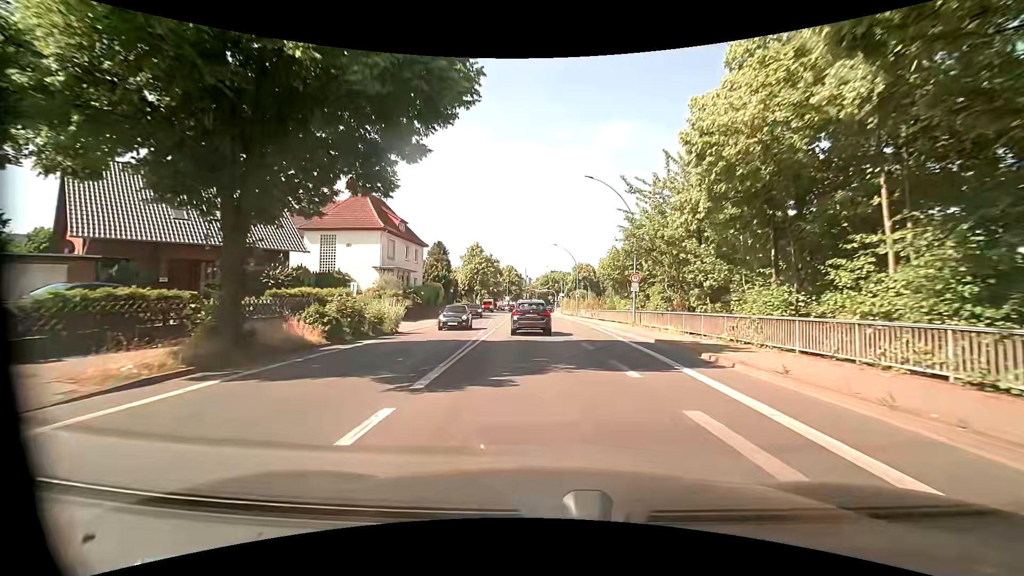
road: primary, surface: asphalt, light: Day
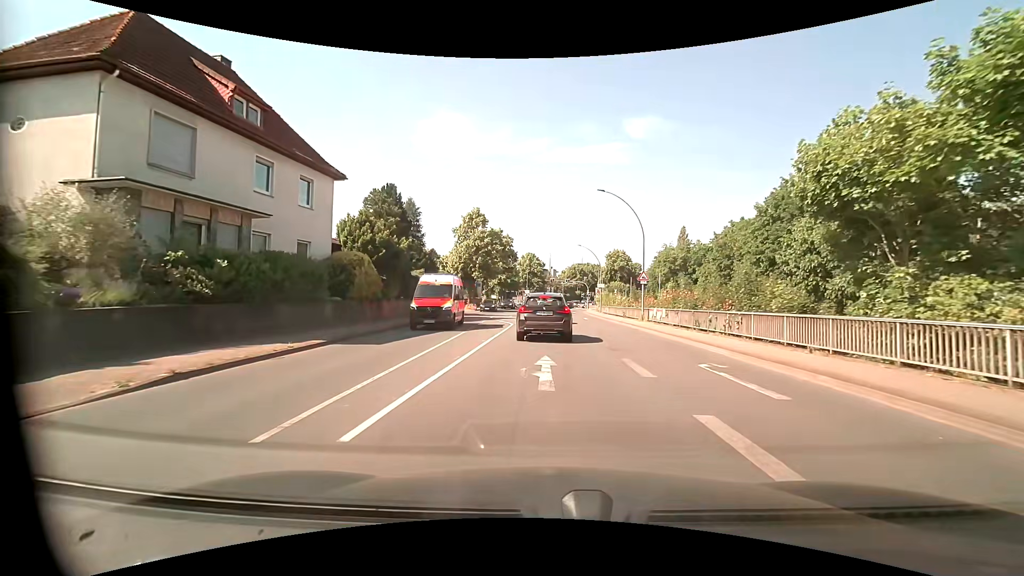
(-1.2, +29.7) m; -3°
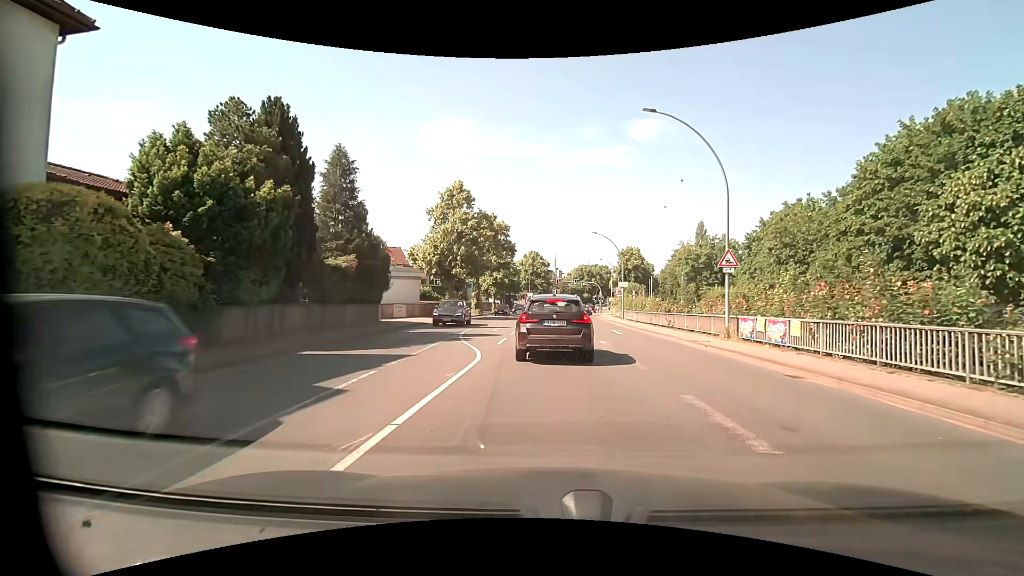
(-0.2, +15.6) m; -2°
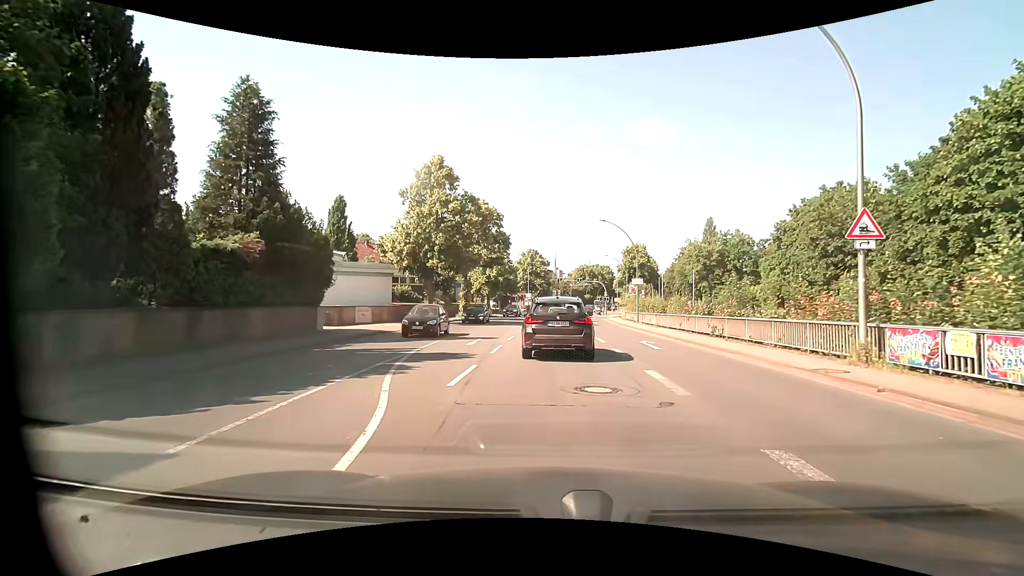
(+0.1, +8.8) m; +2°
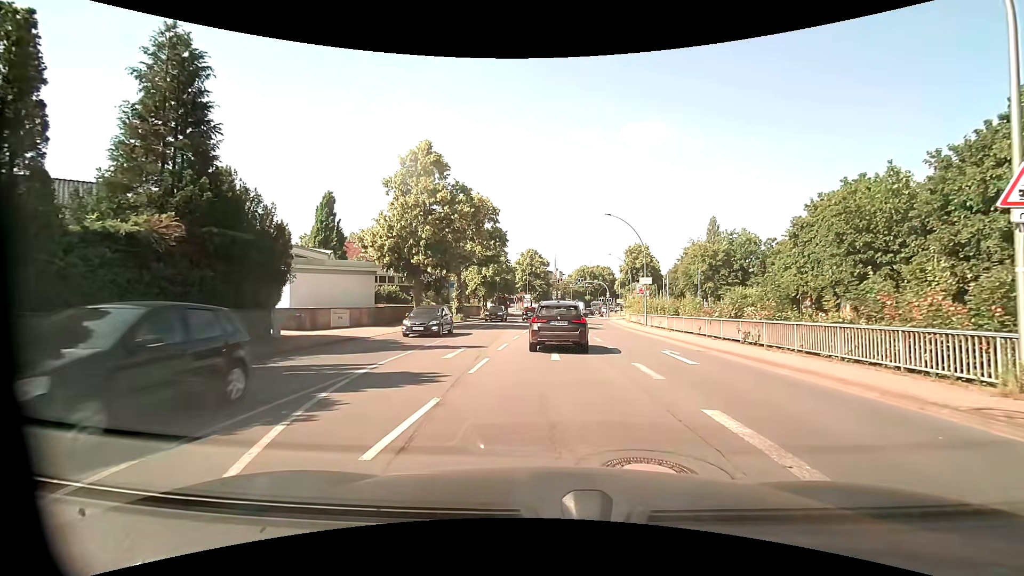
(-0.1, +4.1) m; 0°
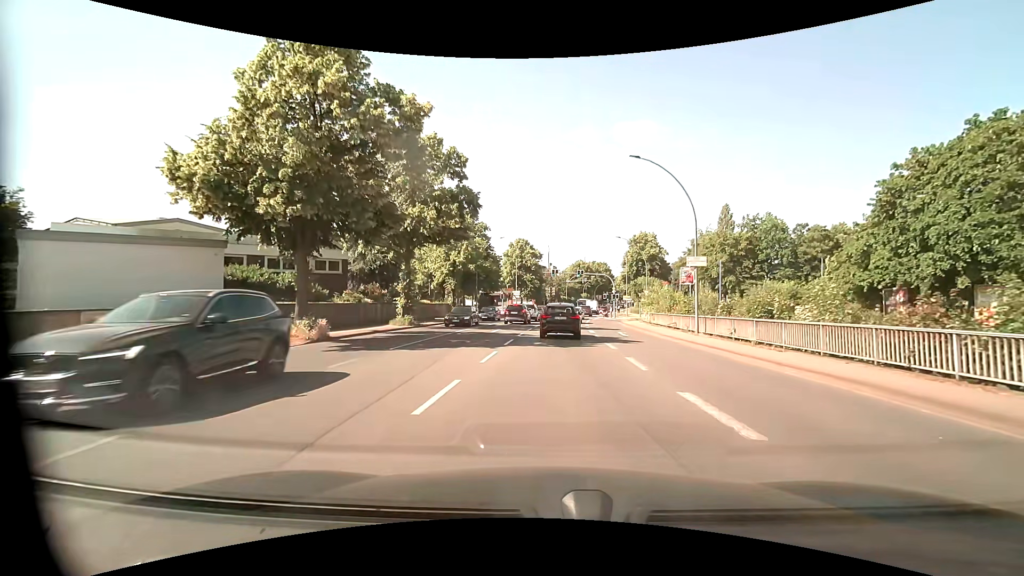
(-0.2, +16.8) m; 0°
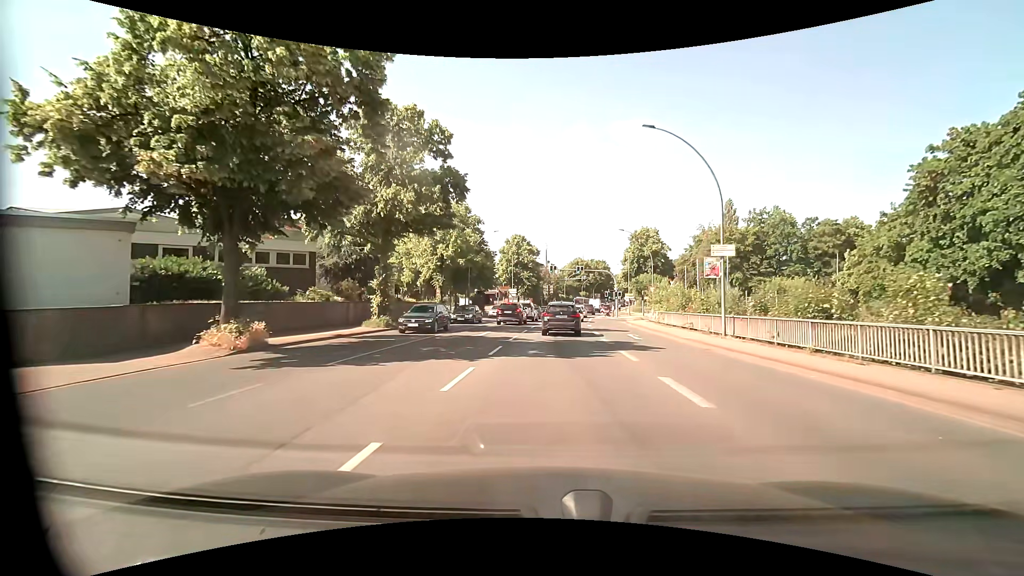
(0.0, +4.5) m; 0°
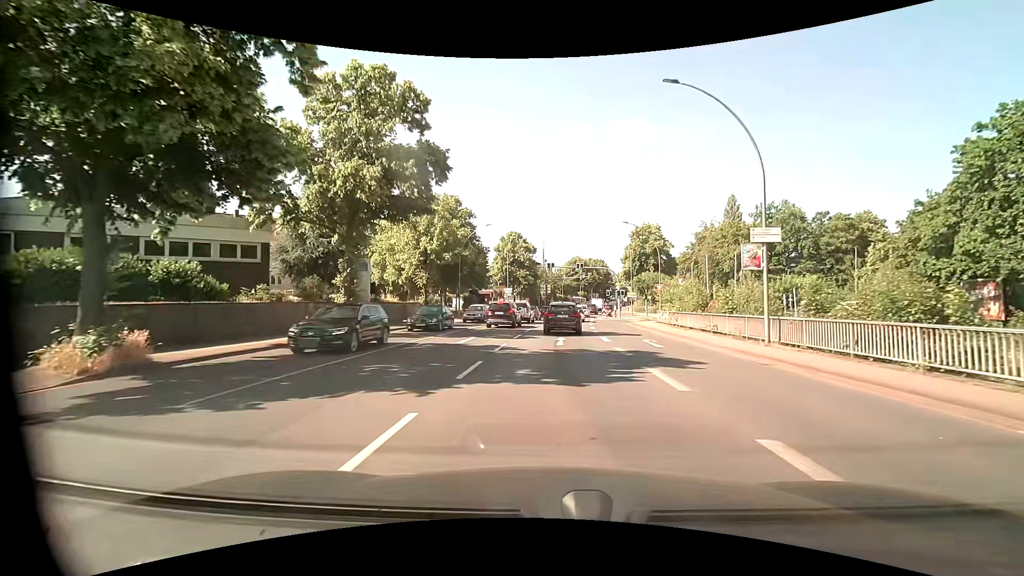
(0.0, +4.8) m; 0°
(0, +10) (0, +20) (+1, +30) (+2, +40) (+3, +50) (+4, +60) (+5, +70) (+7, +80) (+8, +89) (+10, +99) m
